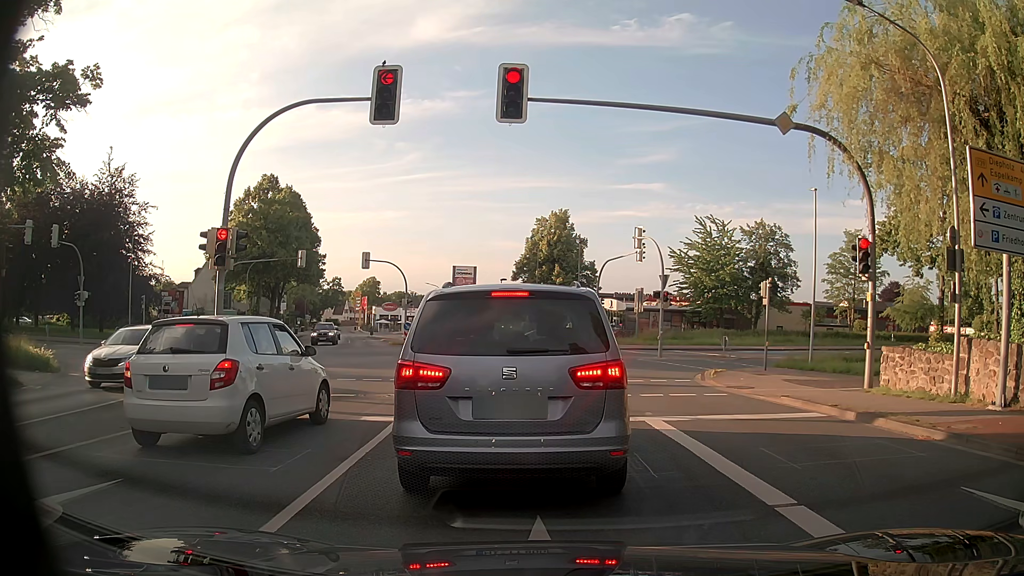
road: primary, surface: asphalt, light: Day
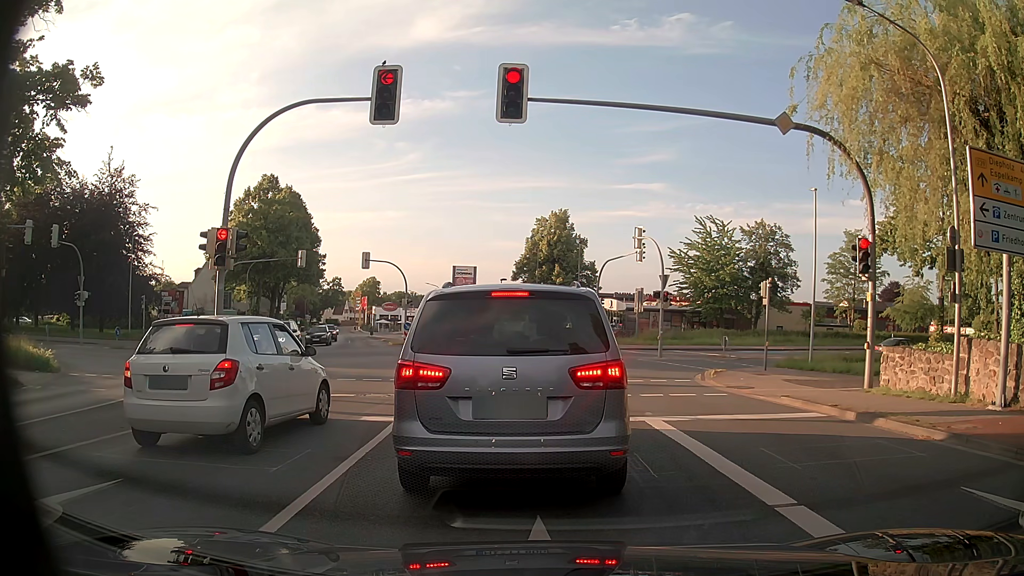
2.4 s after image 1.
(0.0, 0.0) m; 0°
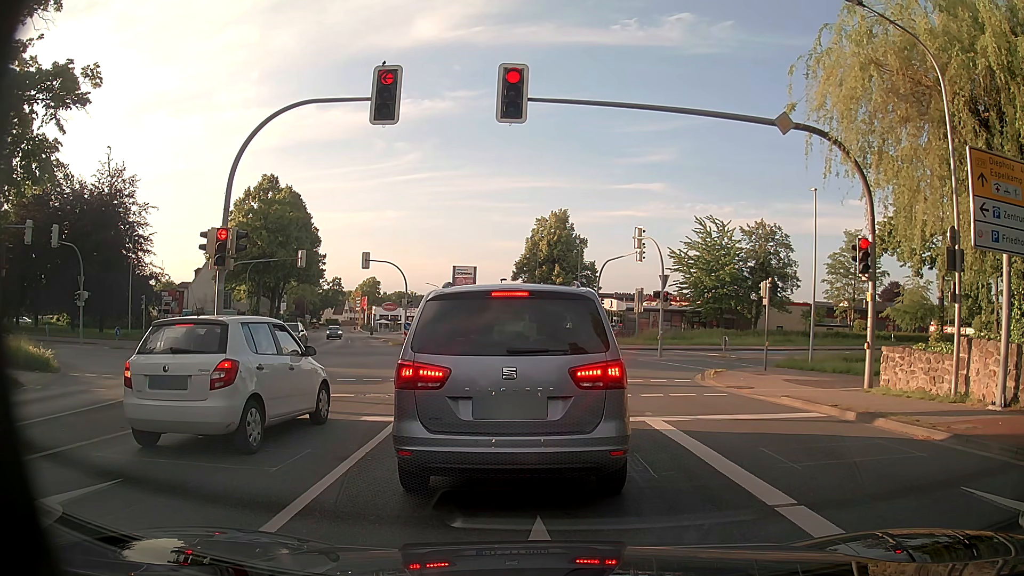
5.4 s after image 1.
(0.0, 0.0) m; 0°
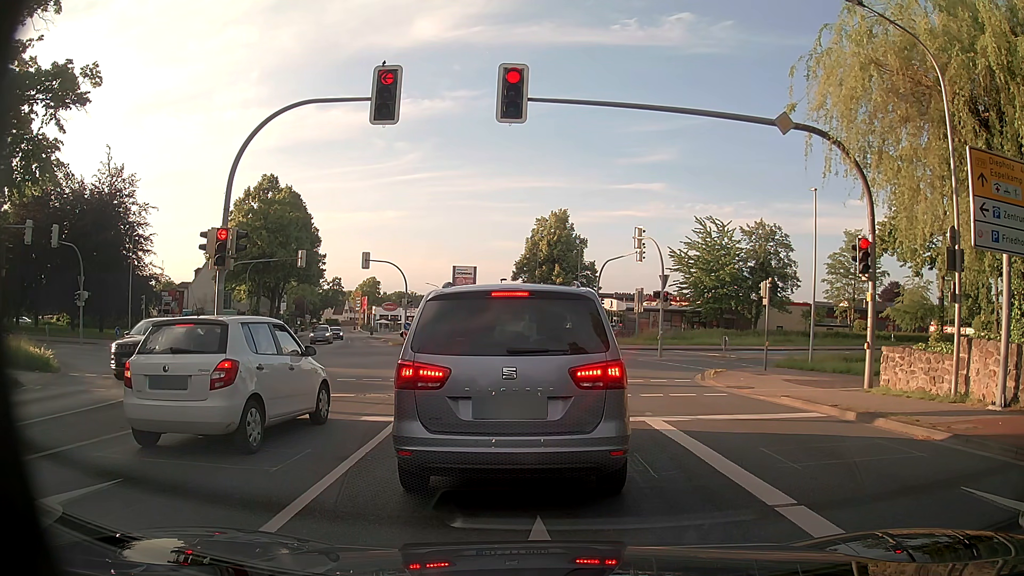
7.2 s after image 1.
(0.0, 0.0) m; 0°
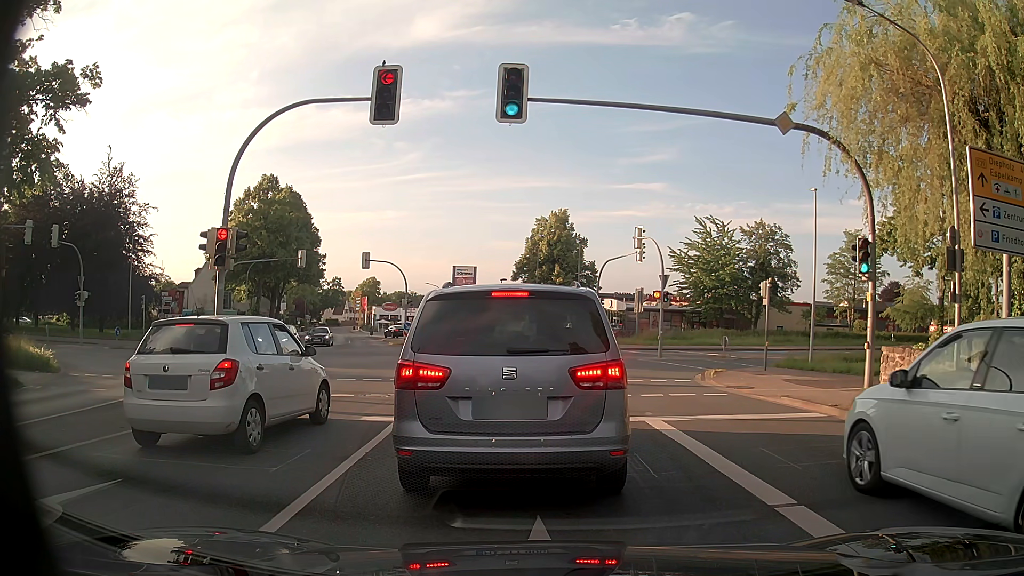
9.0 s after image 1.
(0.0, 0.0) m; 0°
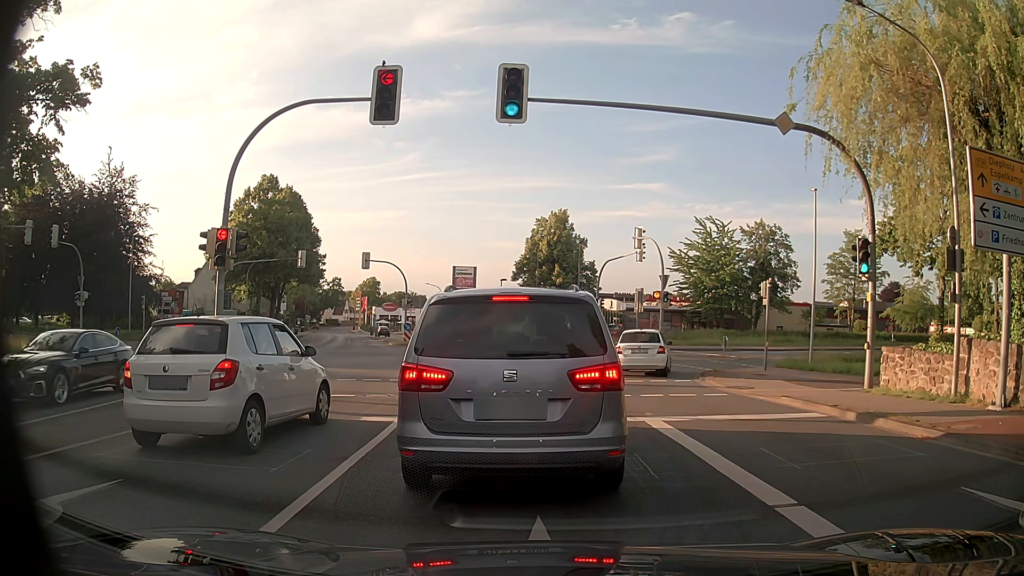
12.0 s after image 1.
(0.0, 0.0) m; 0°
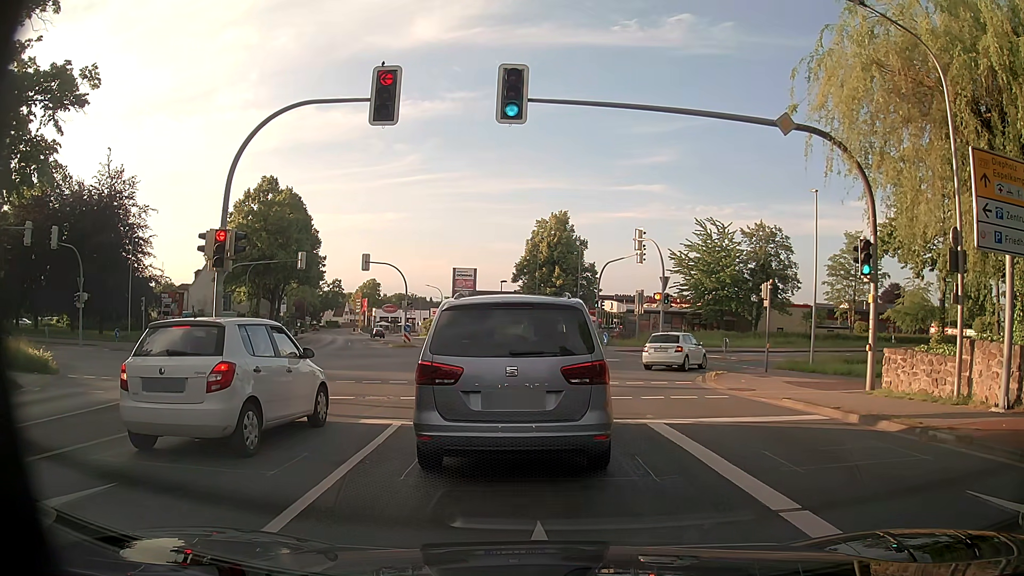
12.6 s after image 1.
(0.0, +0.1) m; 0°
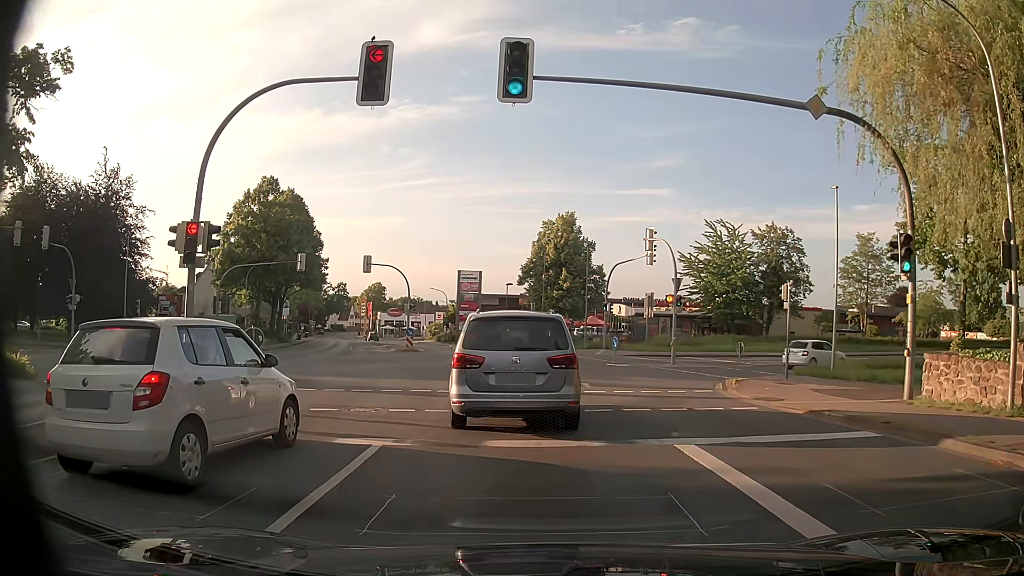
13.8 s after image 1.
(0.0, +1.8) m; +2°
(0, +10) (-1, +20) (-2, +30) (-4, +40) (-7, +49) (-9, +59) (-13, +69) (-16, +78) (-19, +87) (-23, +97) m
